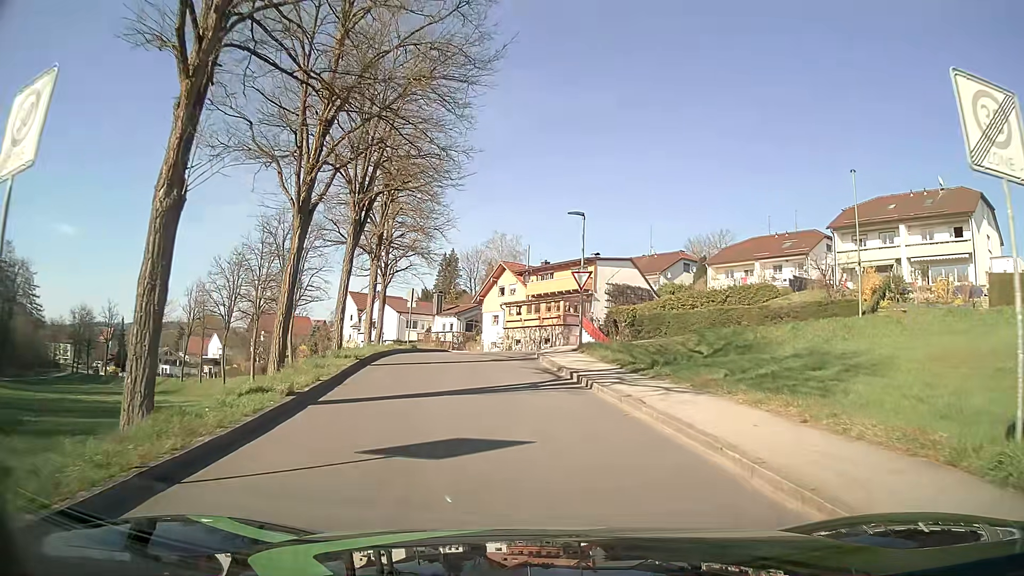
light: Day
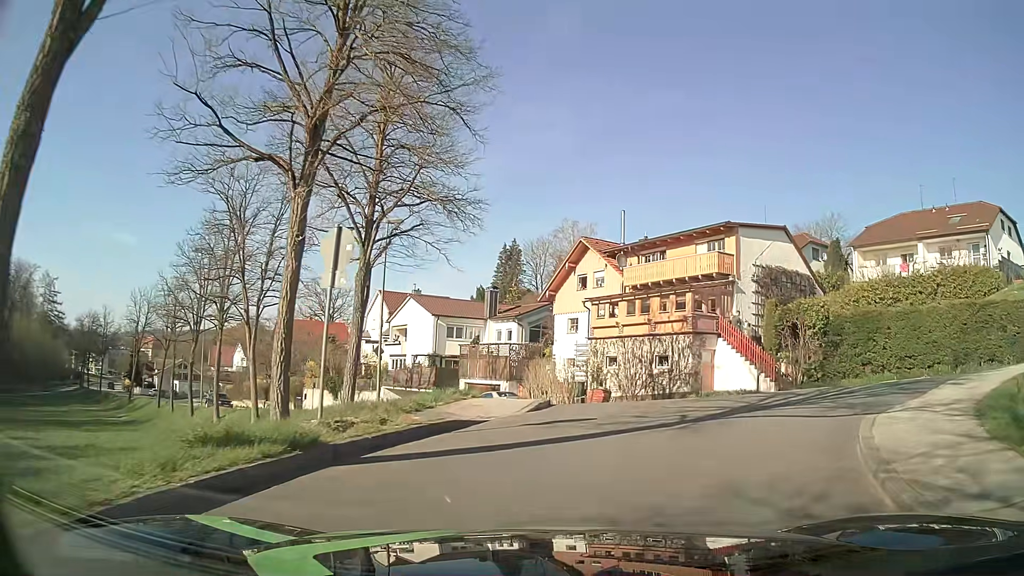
(-1.8, +21.4) m; -6°
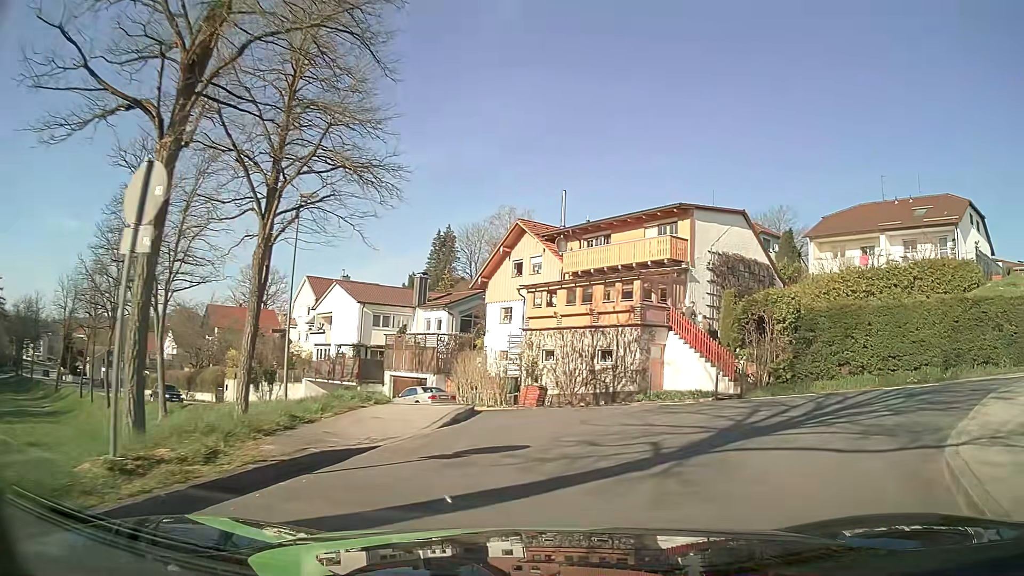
(+0.1, +3.3) m; +6°
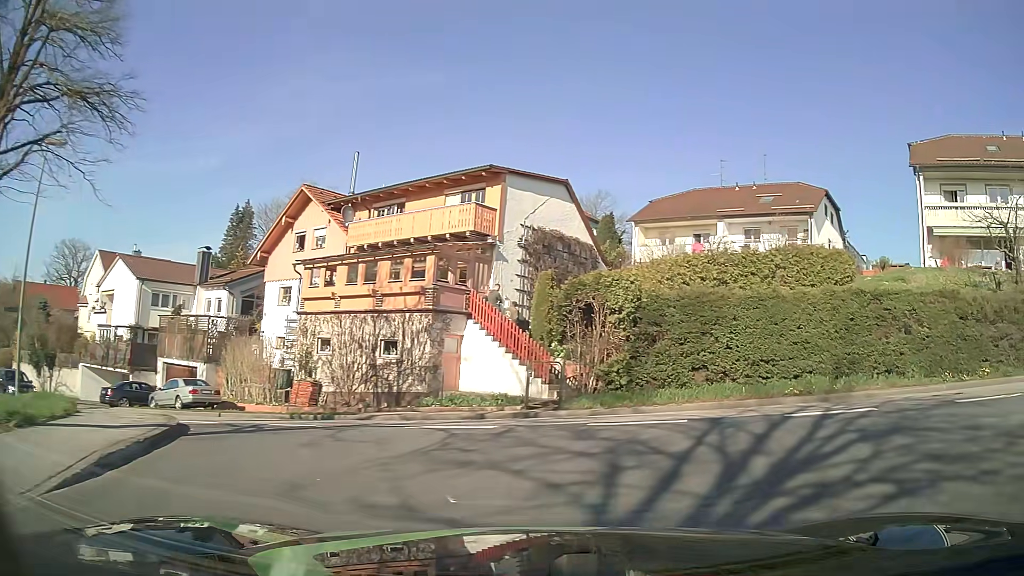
(+0.6, +5.1) m; +17°
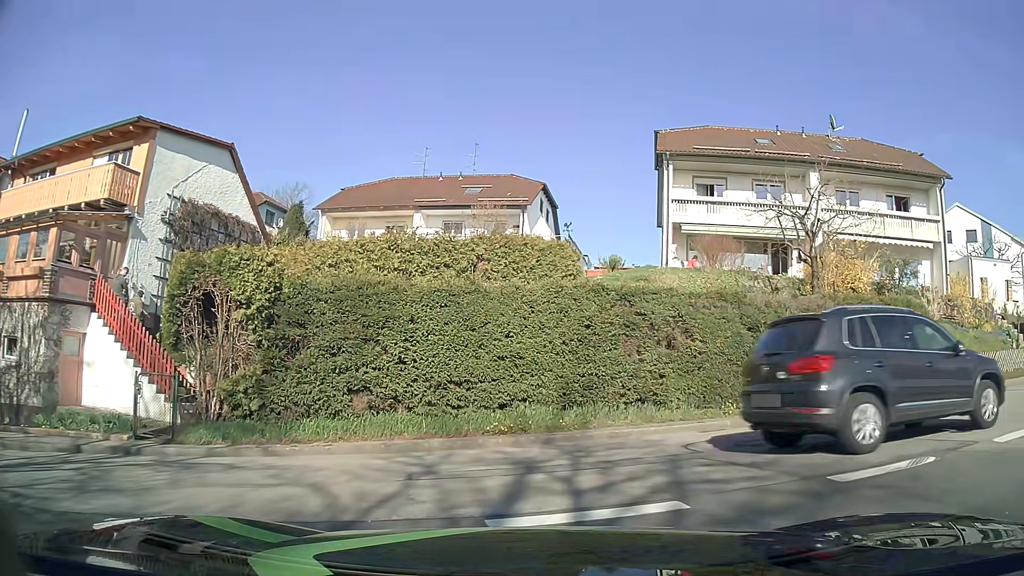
(+1.0, +5.2) m; +23°
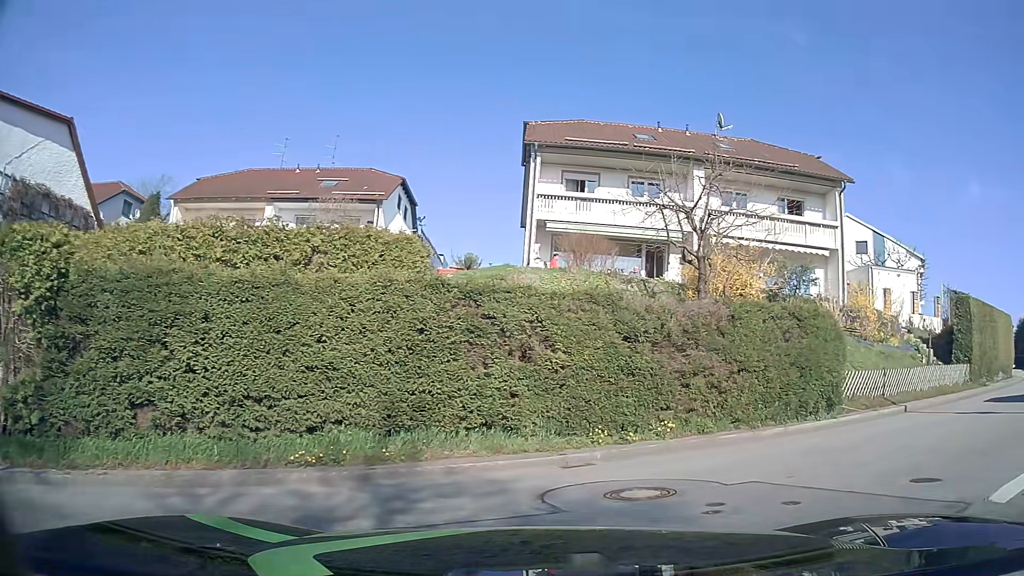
(+0.4, +2.8) m; +13°
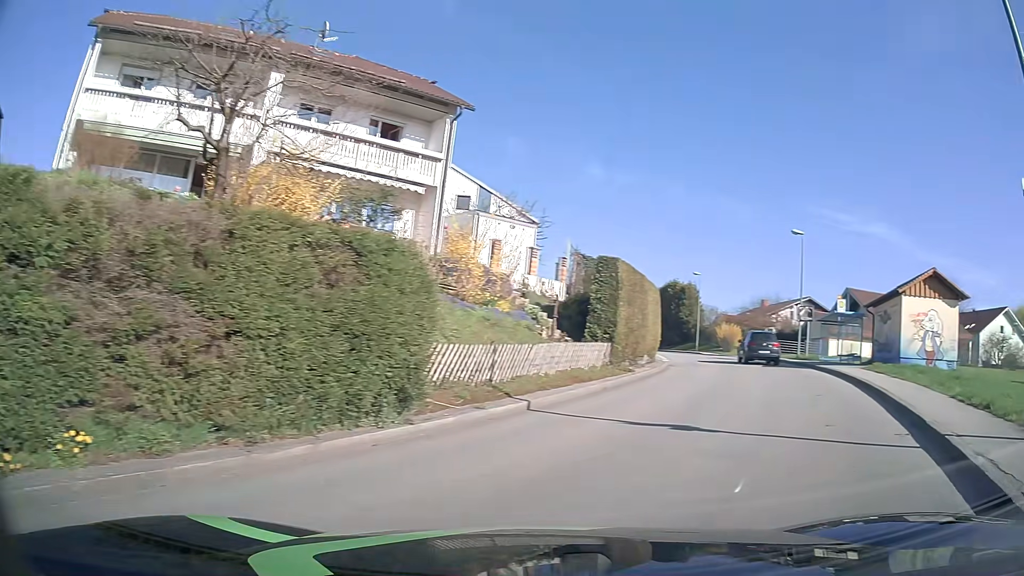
(+1.8, +6.0) m; +36°
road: unclassified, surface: asphalt
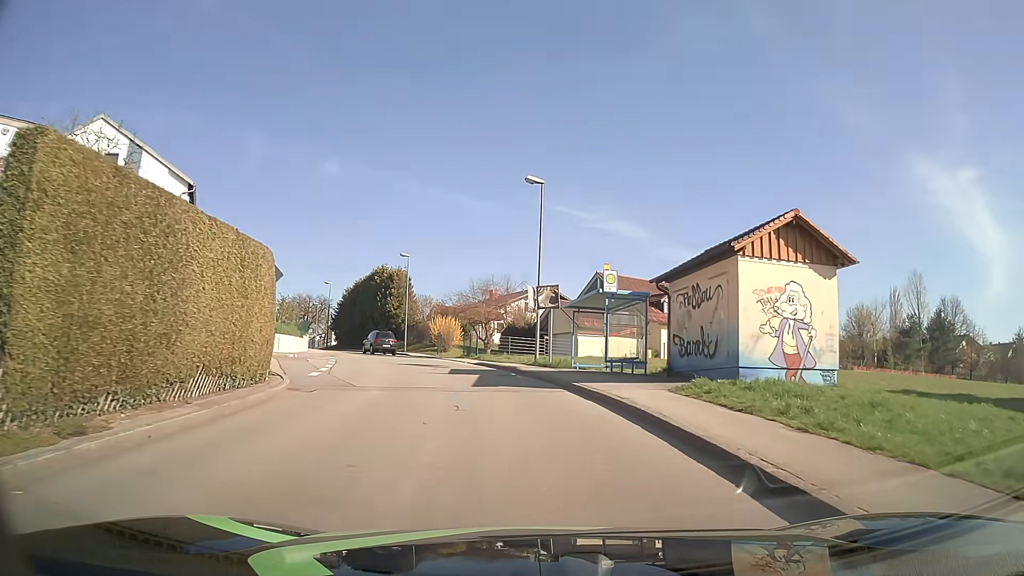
(+5.0, +13.1) m; +25°
(0, +10) (-1, +20) (-3, +30) (-6, +39) (-11, +48) (-16, +57) (-21, +65) (-26, +74) (-31, +83) (-35, +92) m
